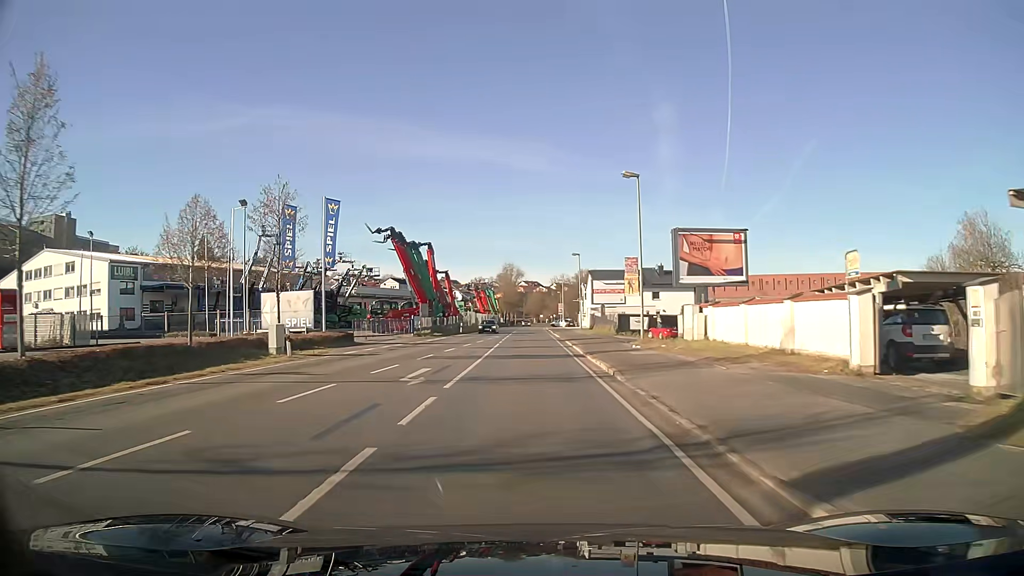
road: primary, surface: asphalt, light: Day
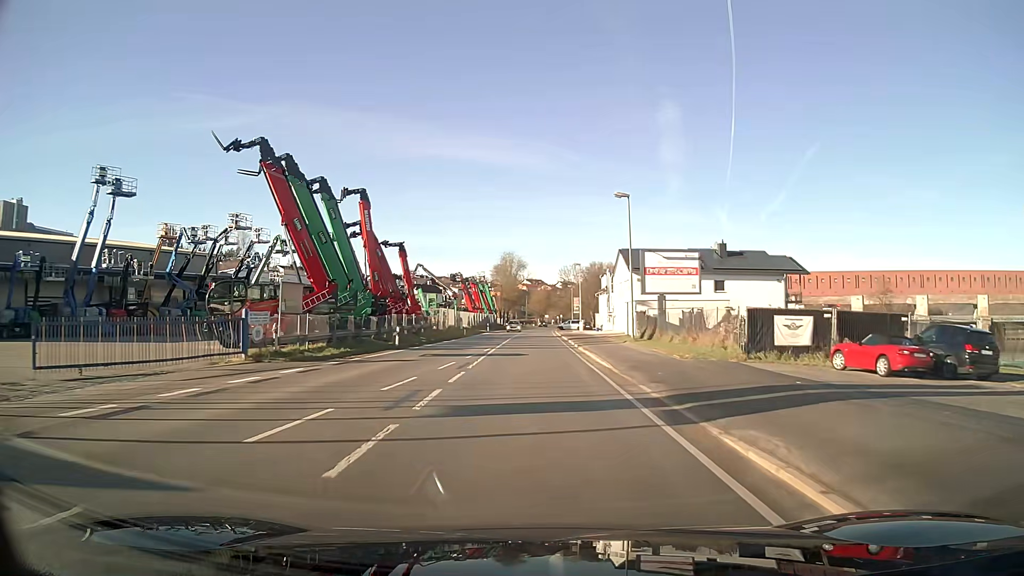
(-0.1, +33.3) m; 0°
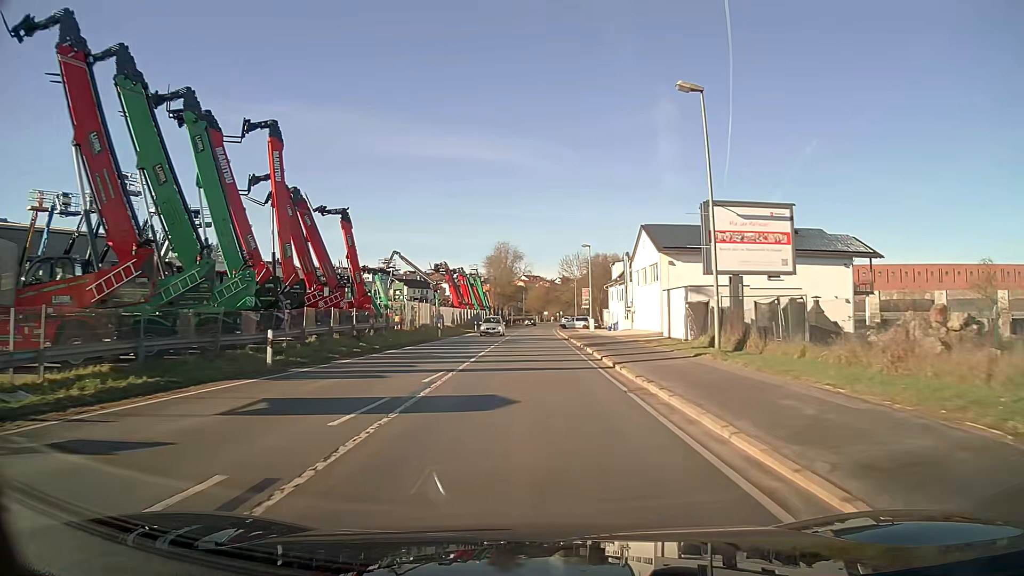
(0.0, +16.8) m; 0°
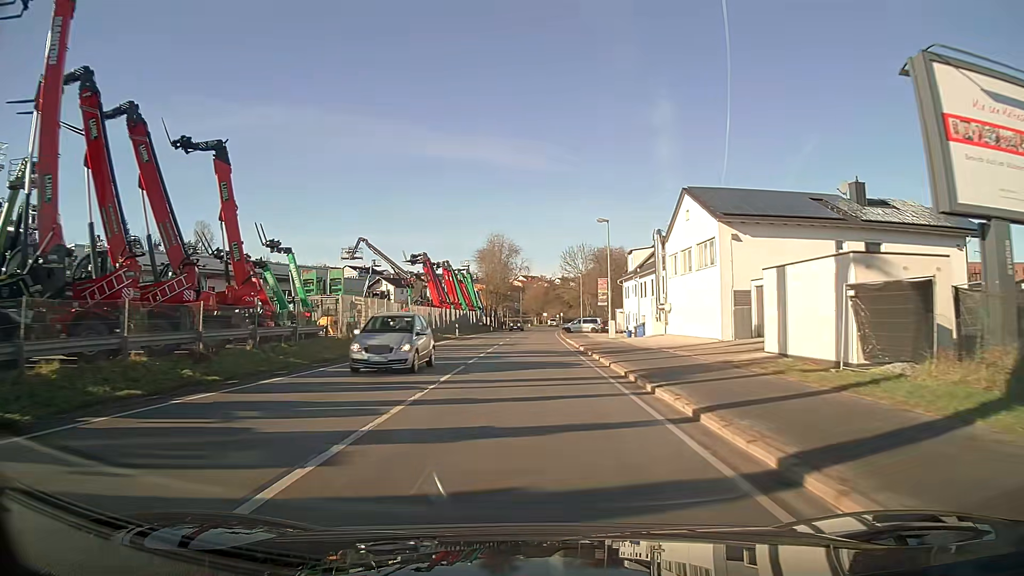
(0.0, +16.9) m; 0°
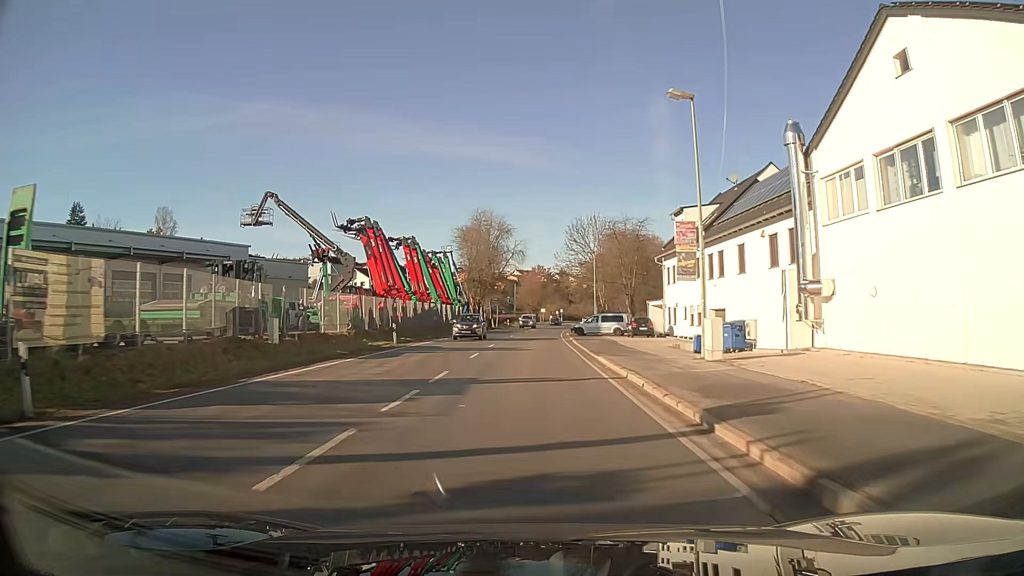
(0.0, +25.6) m; 0°
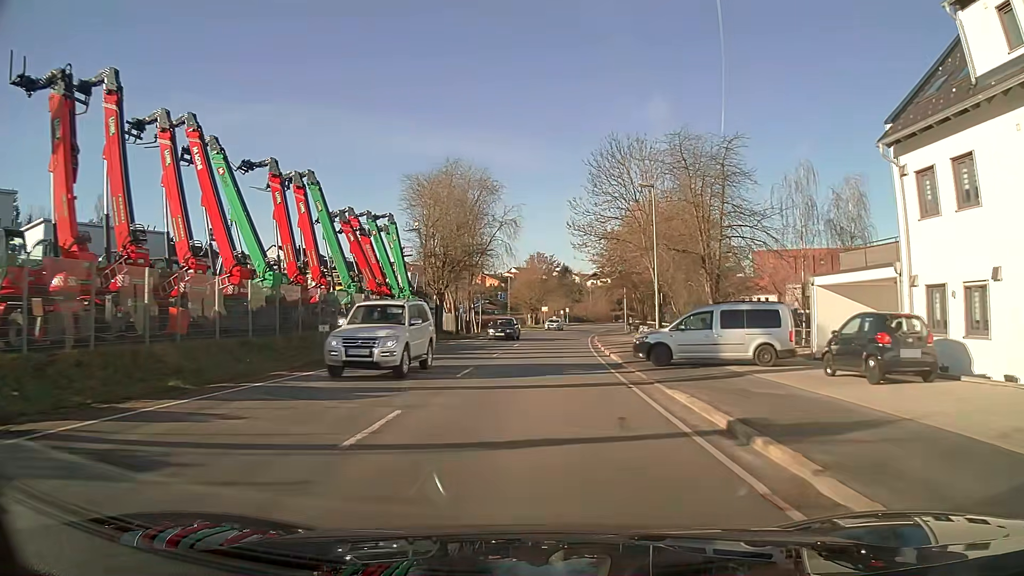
(0.0, +34.5) m; 0°
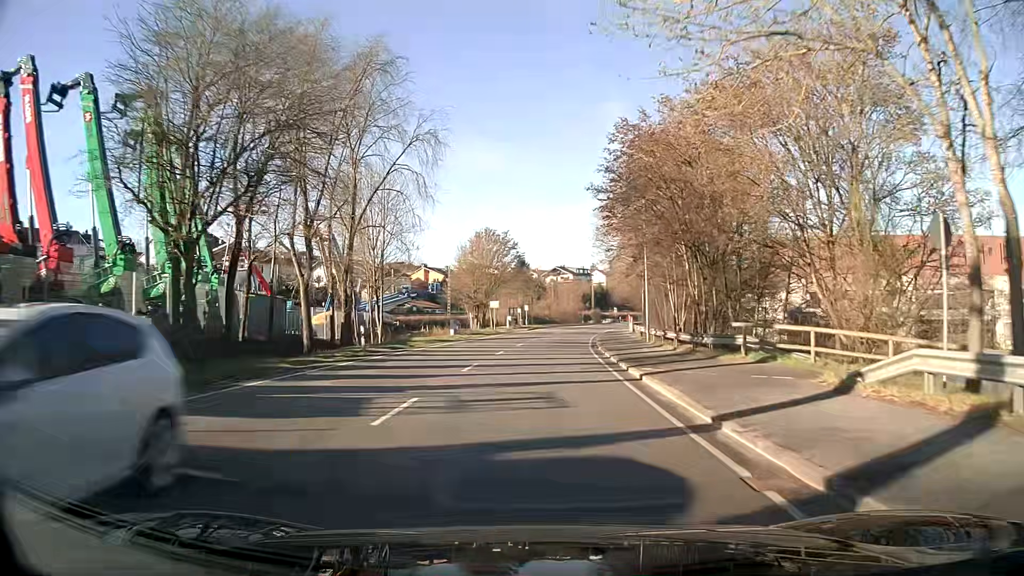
(+1.1, +34.6) m; +4°
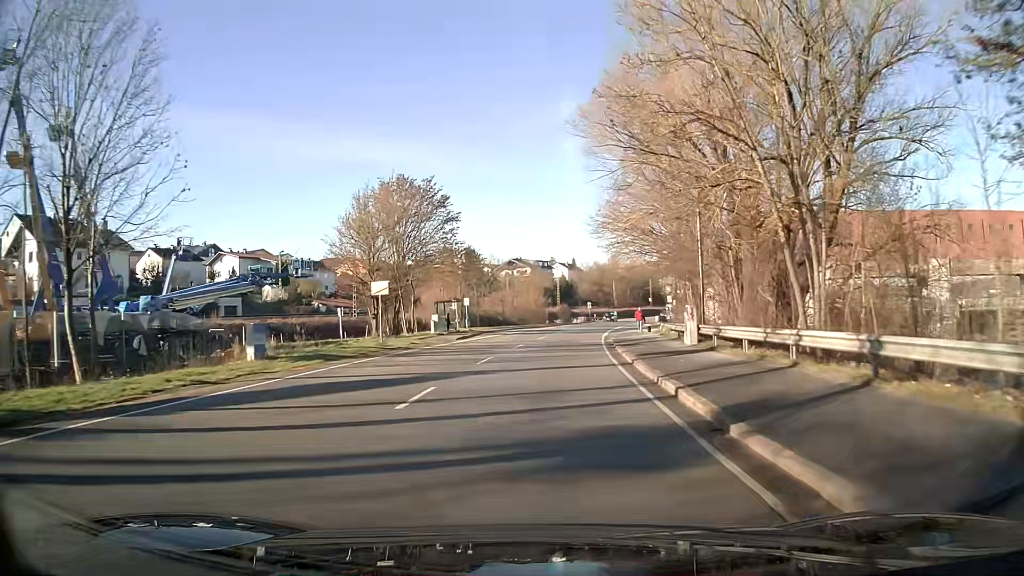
(+1.2, +34.7) m; +4°
